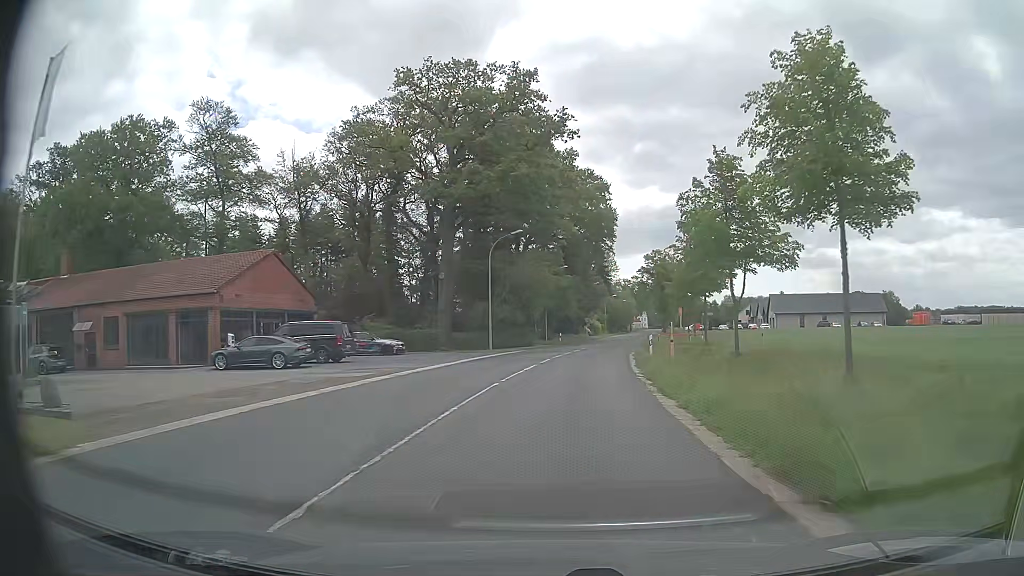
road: secondary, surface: asphalt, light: Day
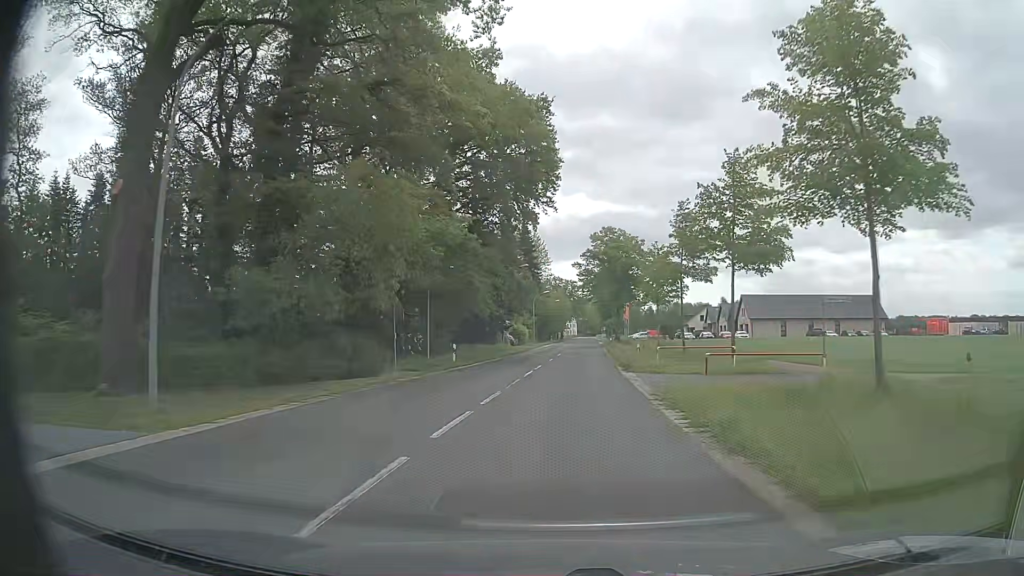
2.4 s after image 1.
(+1.8, +31.2) m; +6°
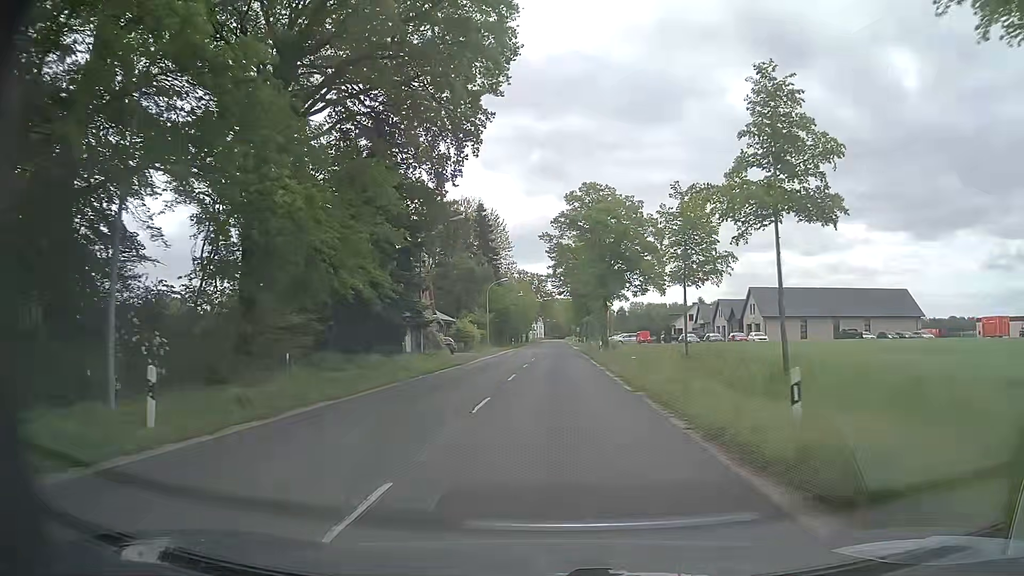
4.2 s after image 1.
(+0.9, +23.9) m; +3°
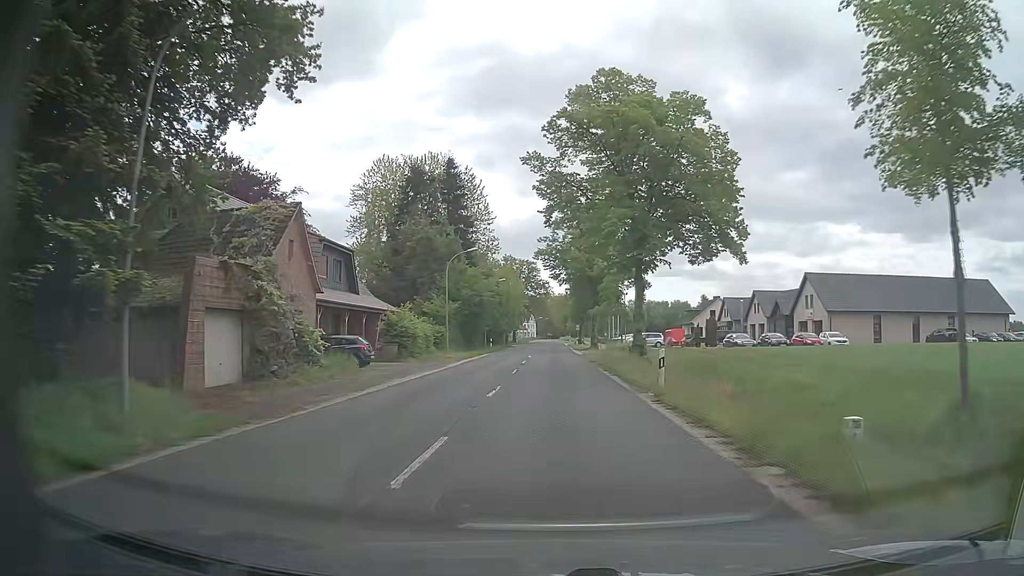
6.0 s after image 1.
(+0.1, +24.2) m; +1°
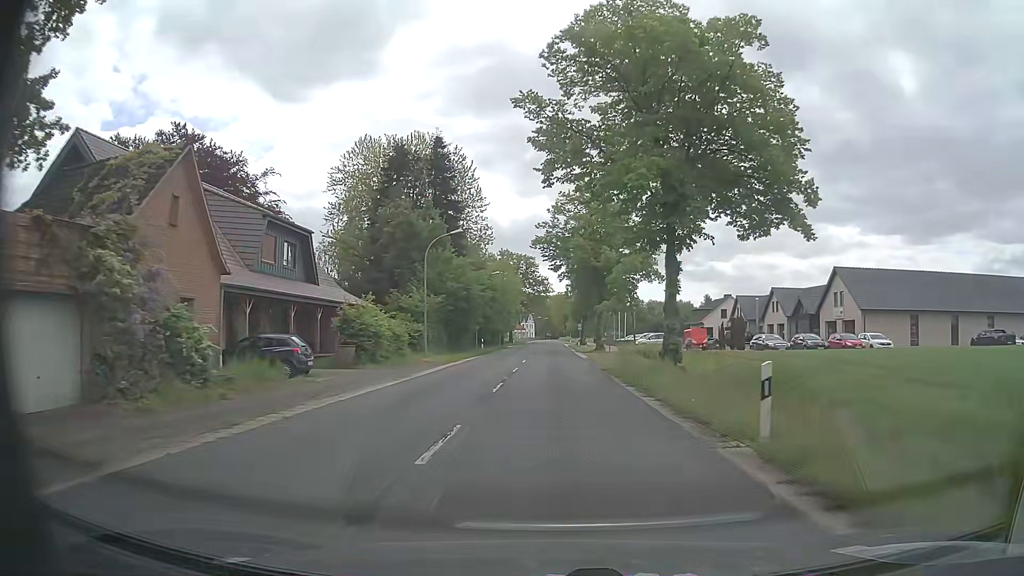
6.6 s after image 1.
(0.0, +8.1) m; 0°
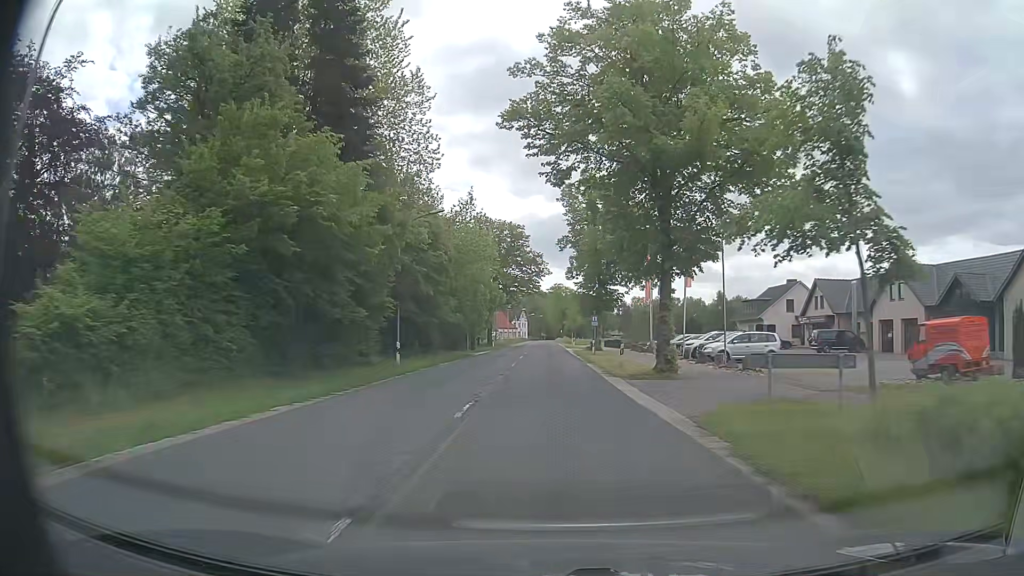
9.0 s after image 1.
(0.0, +32.2) m; 0°
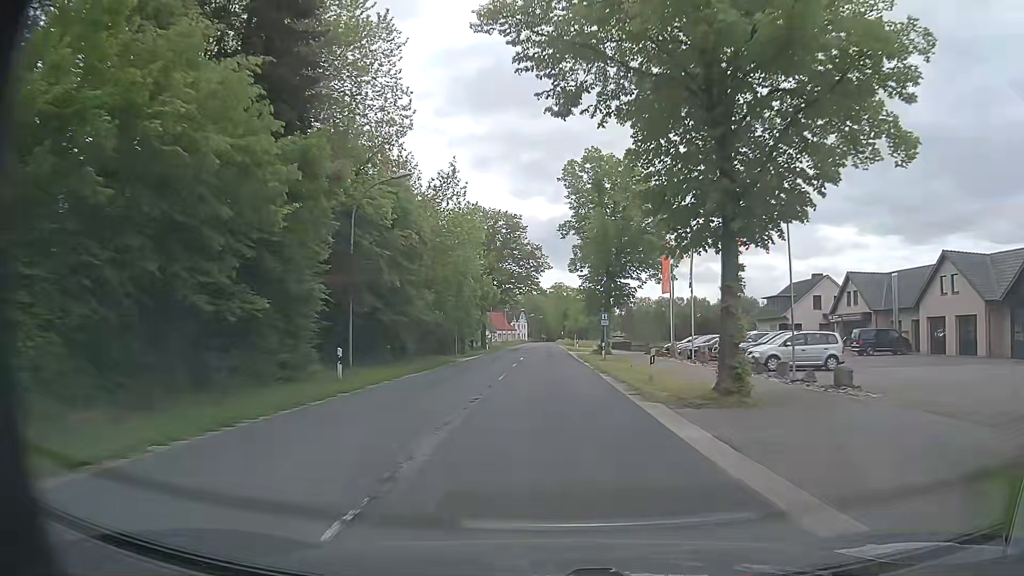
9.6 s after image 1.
(0.0, +8.1) m; 0°
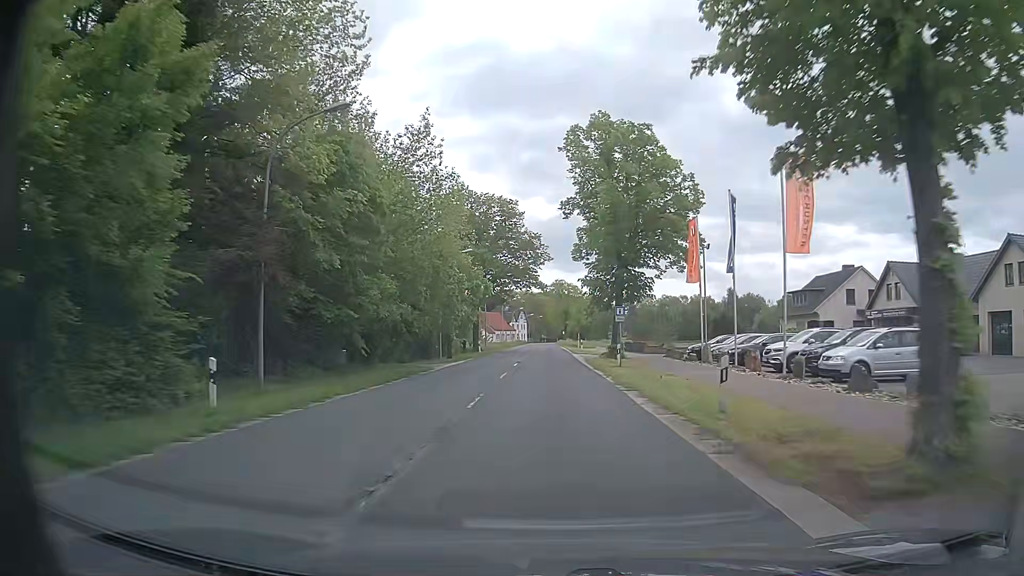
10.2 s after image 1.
(0.0, +8.1) m; 0°
(0, +10) (0, +20) (0, +30) (0, +40) (0, +50) (0, +60) (0, +70) (0, +80) (0, +90) (-1, +100) m
